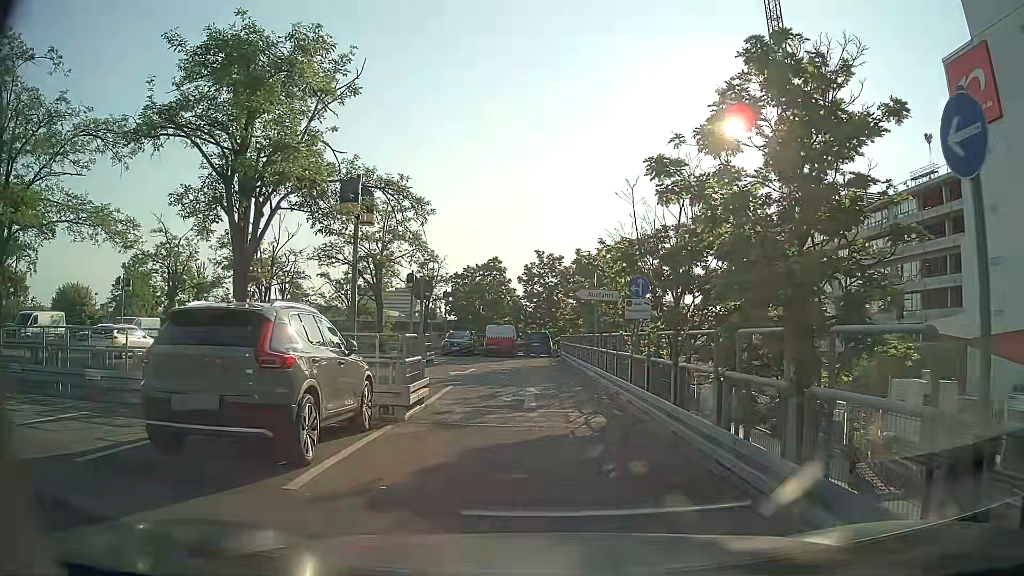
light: Day
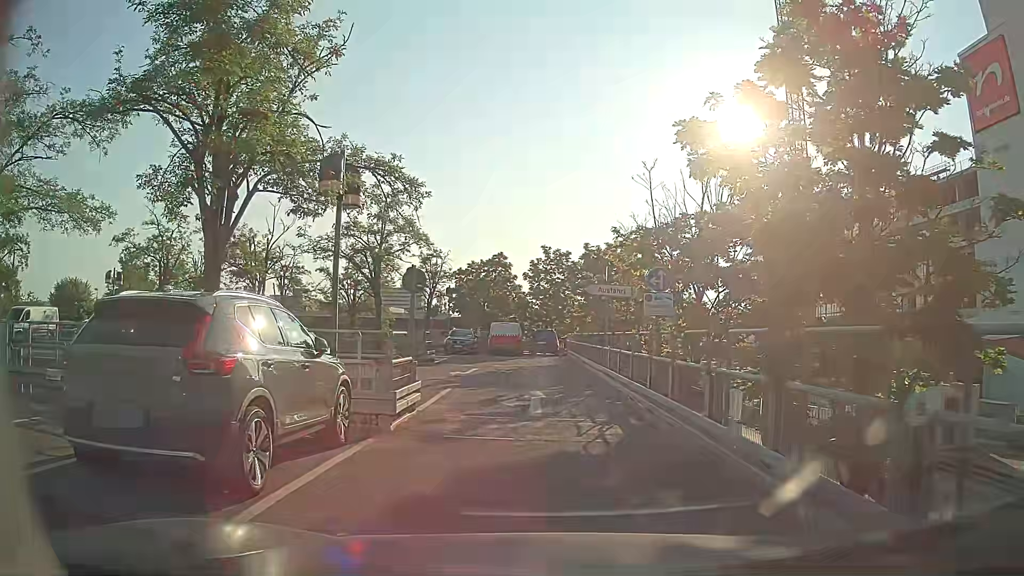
(0.0, +1.5) m; 0°
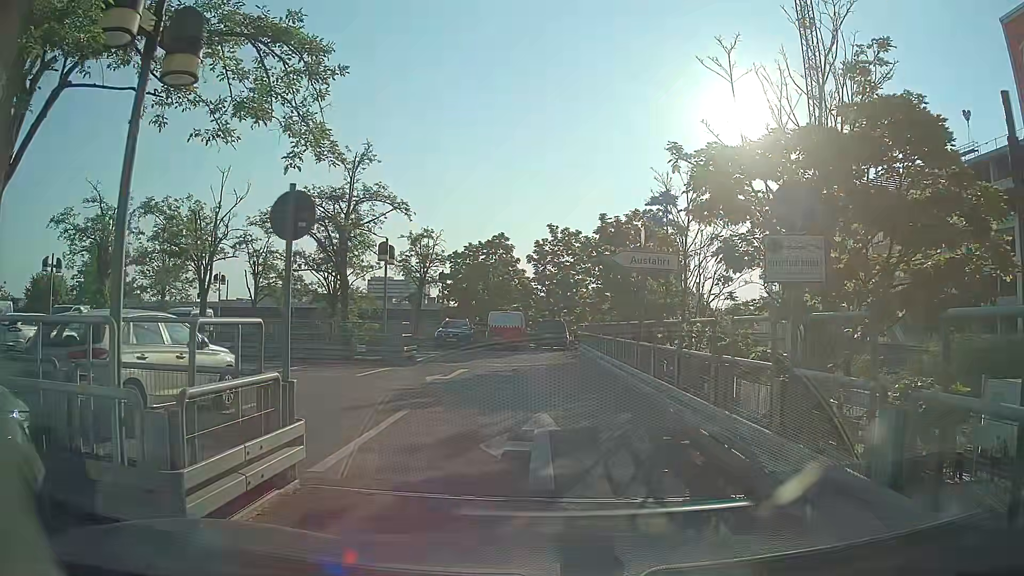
(-0.1, +5.9) m; -1°
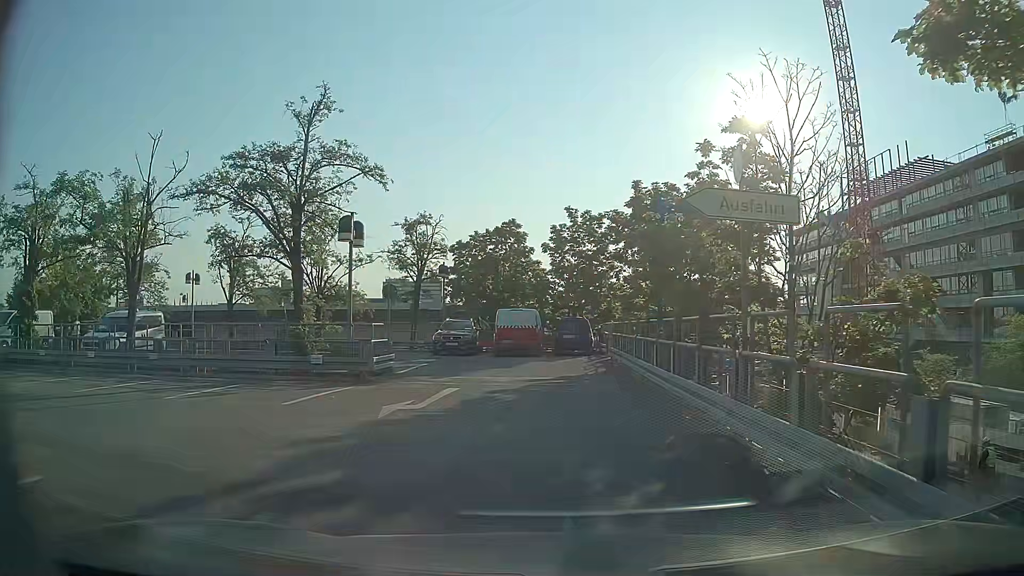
(+0.1, +6.1) m; 0°
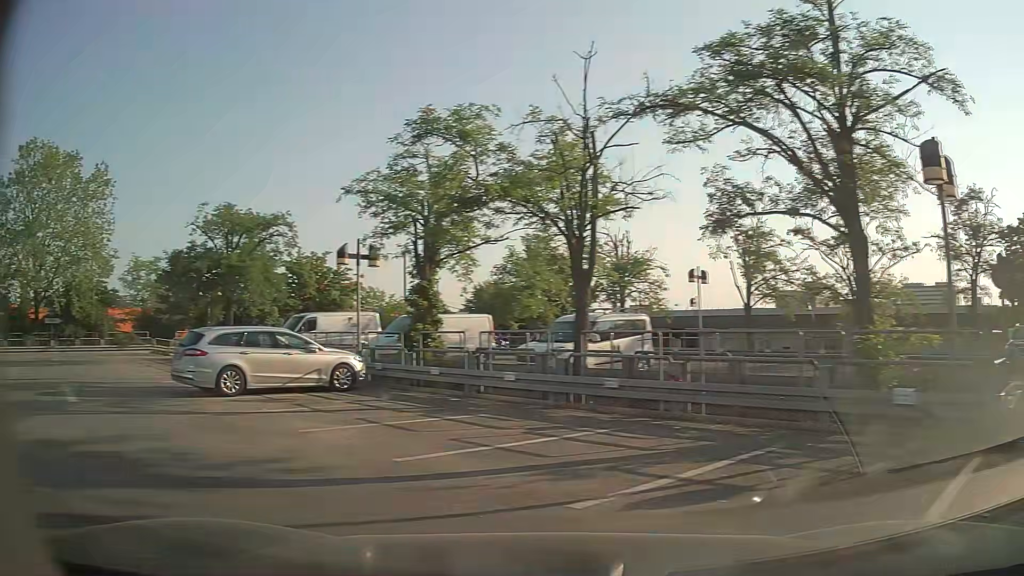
(-1.9, +7.4) m; -42°
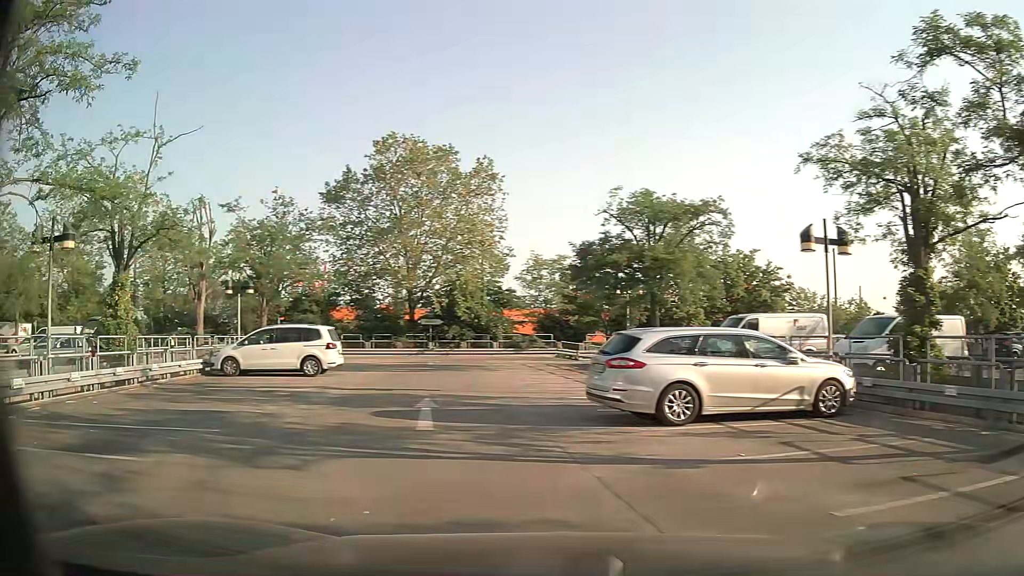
(-1.5, +4.2) m; -37°
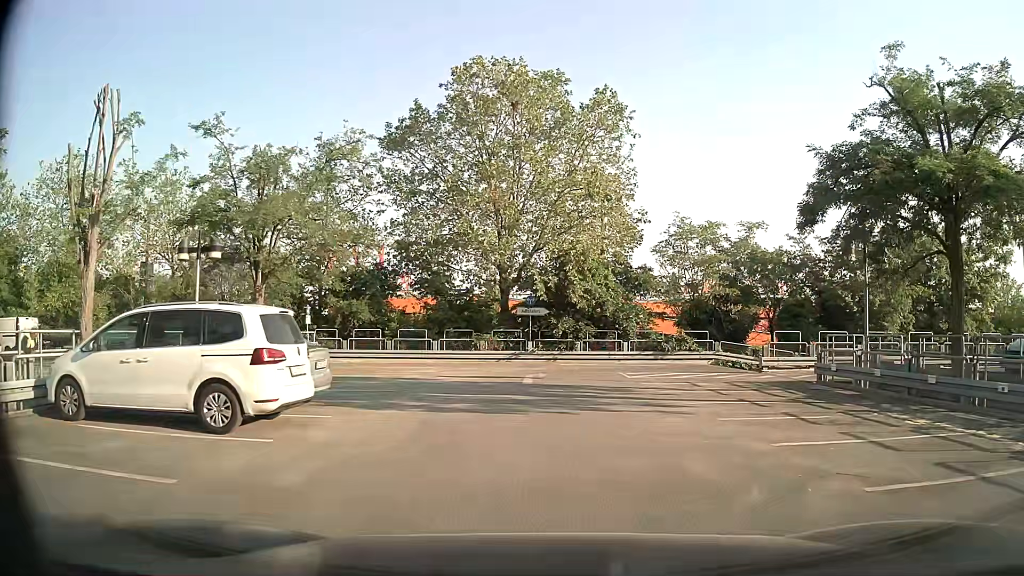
(-2.2, +14.0) m; -10°
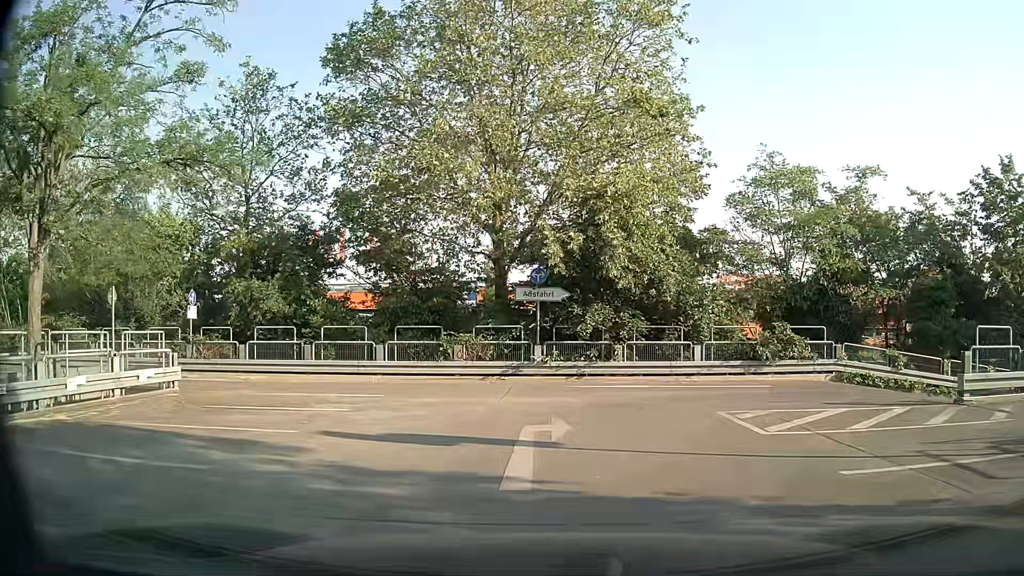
(0.0, +11.9) m; -1°
